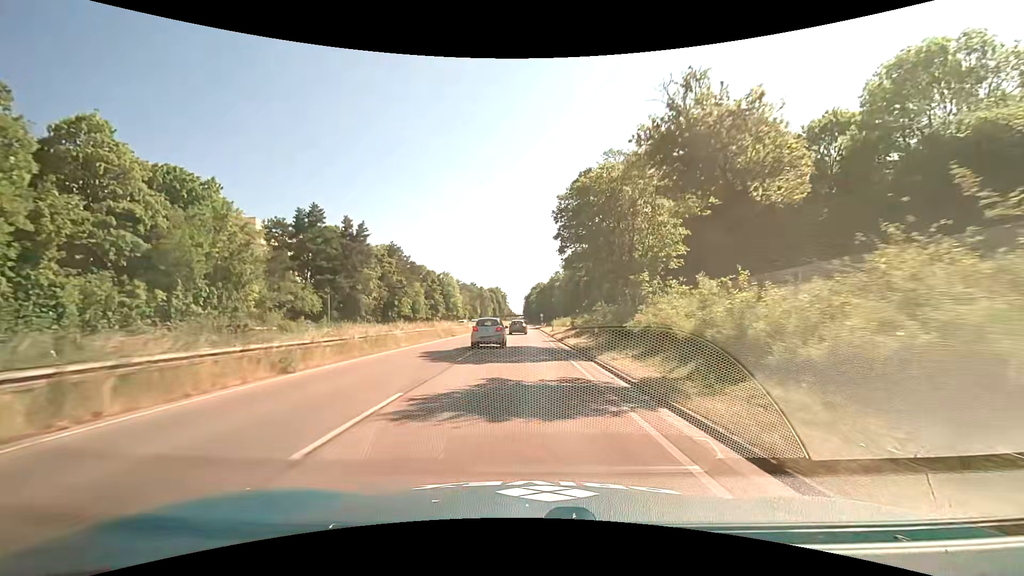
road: trunk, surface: asphalt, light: Day
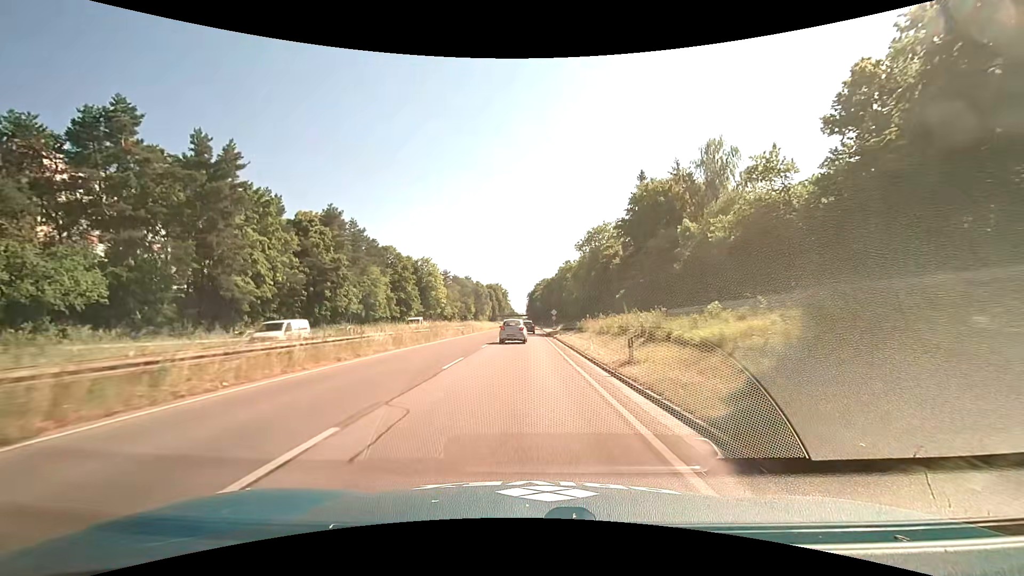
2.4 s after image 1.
(-0.1, +39.0) m; 0°
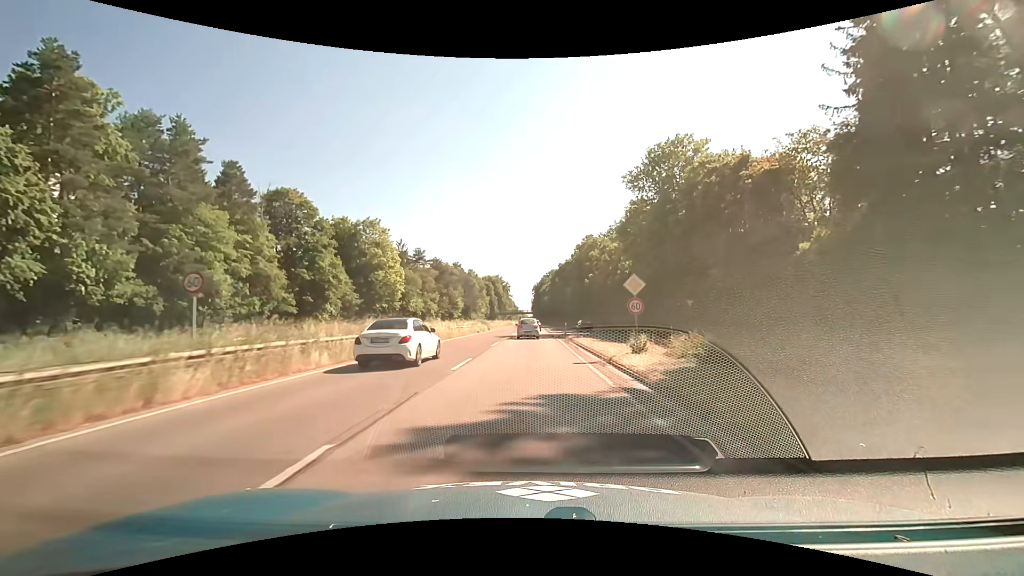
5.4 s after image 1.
(-0.3, +49.0) m; -1°
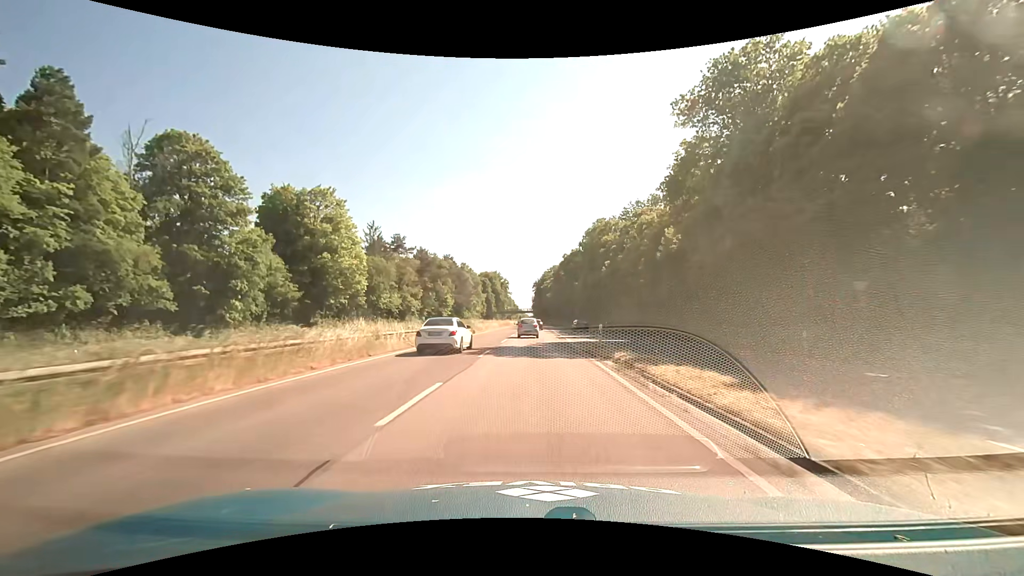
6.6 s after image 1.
(-0.1, +19.7) m; 0°
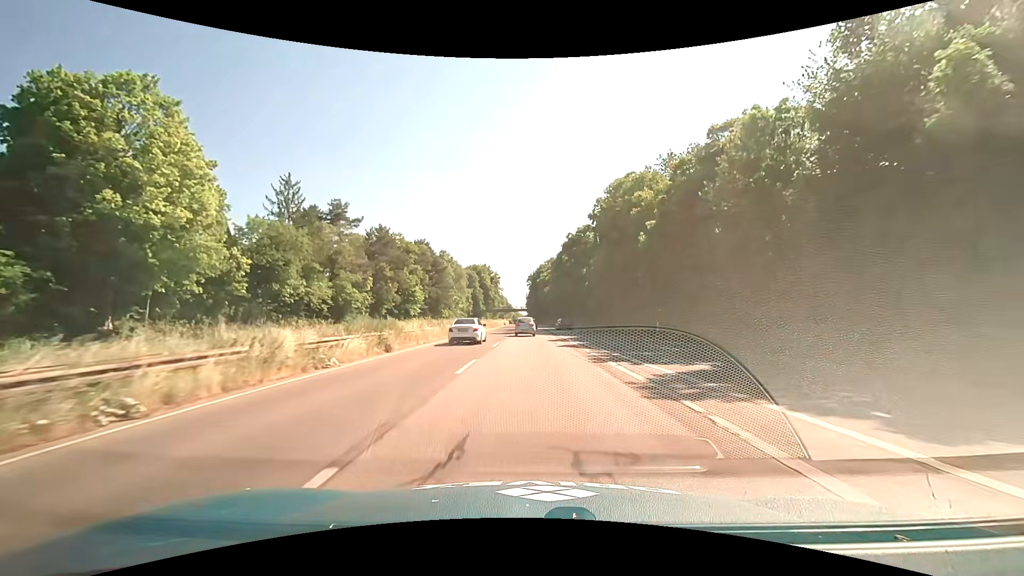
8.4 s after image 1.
(+0.1, +29.6) m; +1°
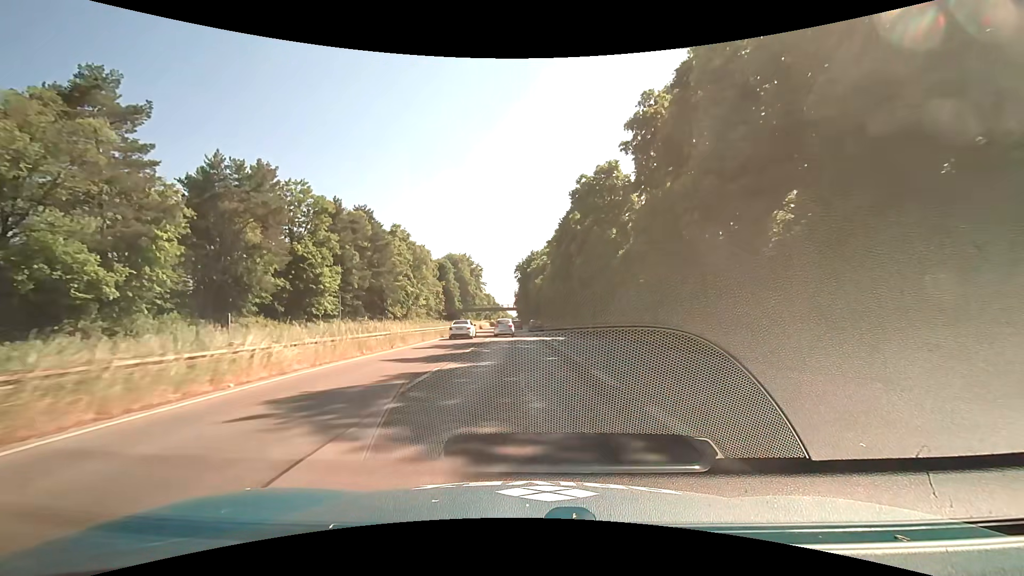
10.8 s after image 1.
(+0.5, +39.6) m; +1°
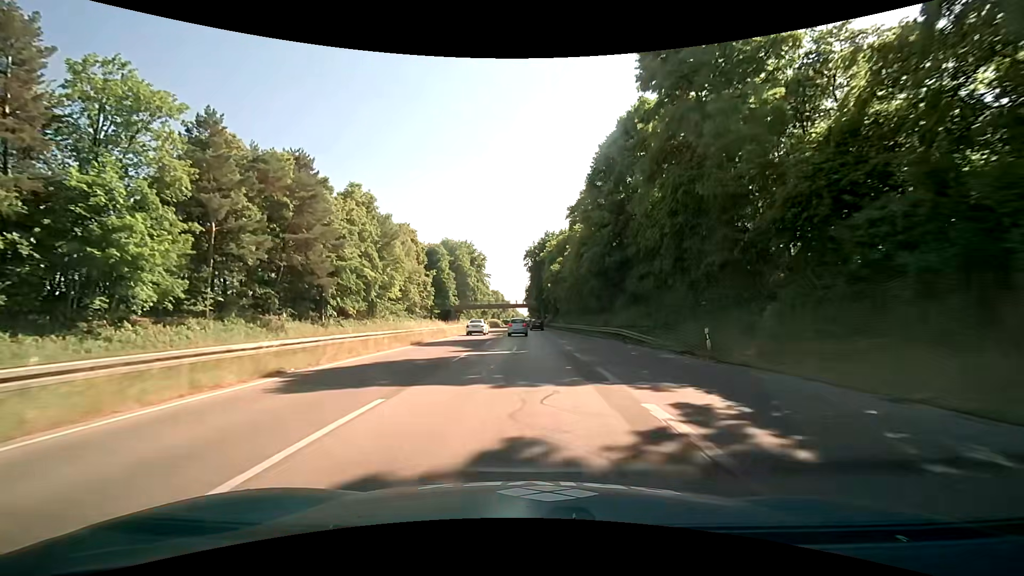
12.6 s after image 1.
(-0.4, +29.8) m; -2°
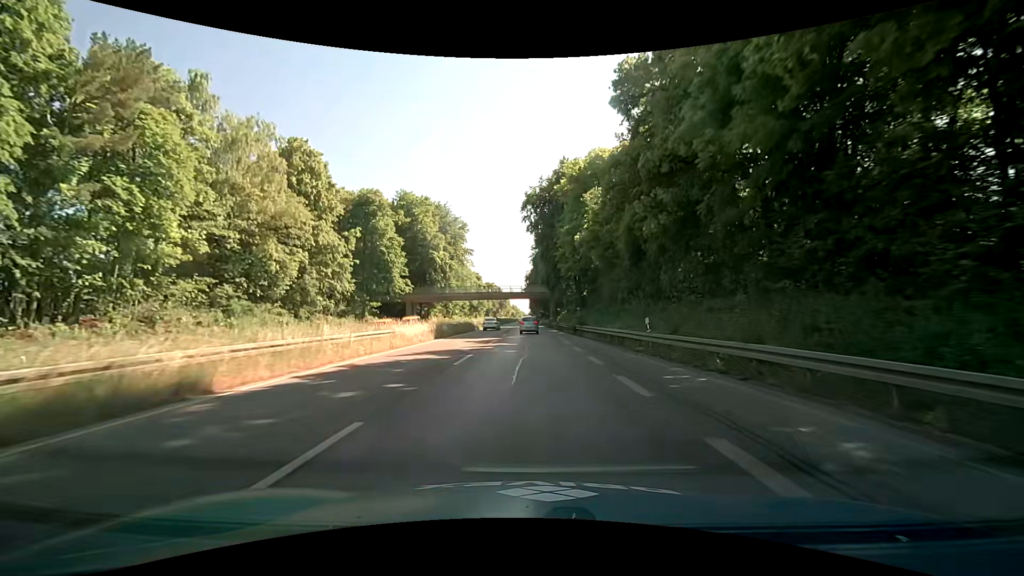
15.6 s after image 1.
(+0.3, +49.7) m; 0°
